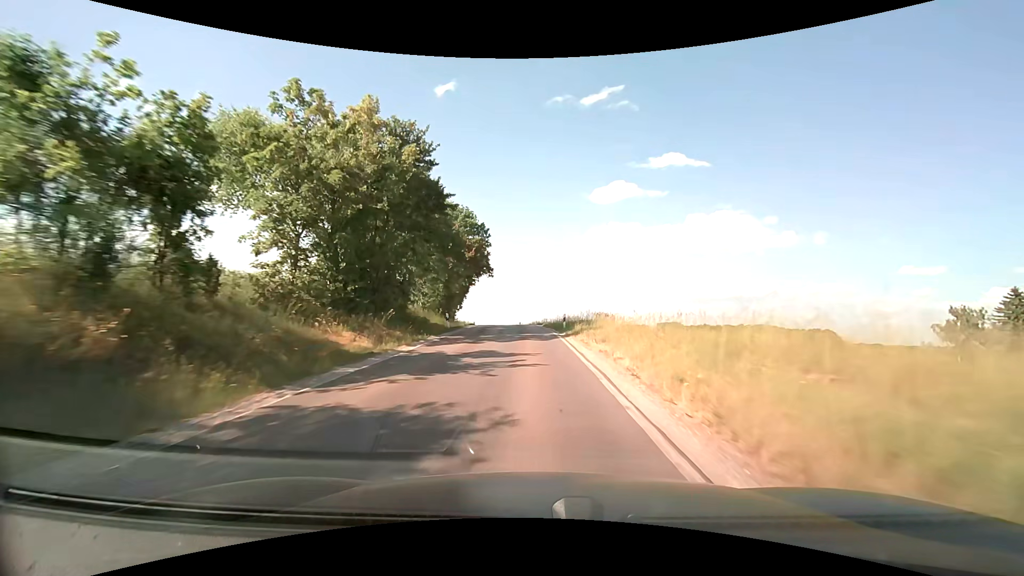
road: secondary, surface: asphalt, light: Day
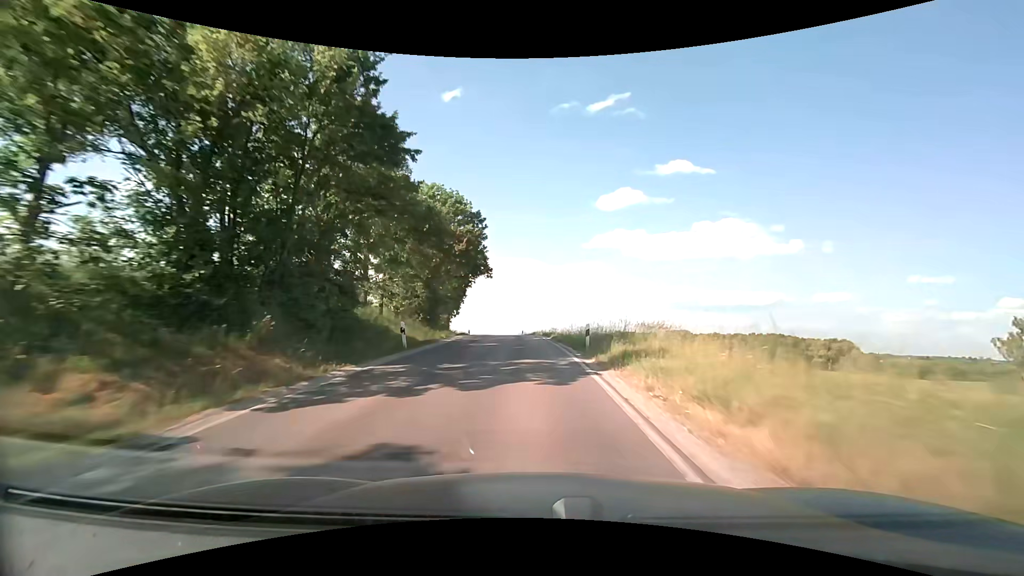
(-0.1, +10.4) m; -1°
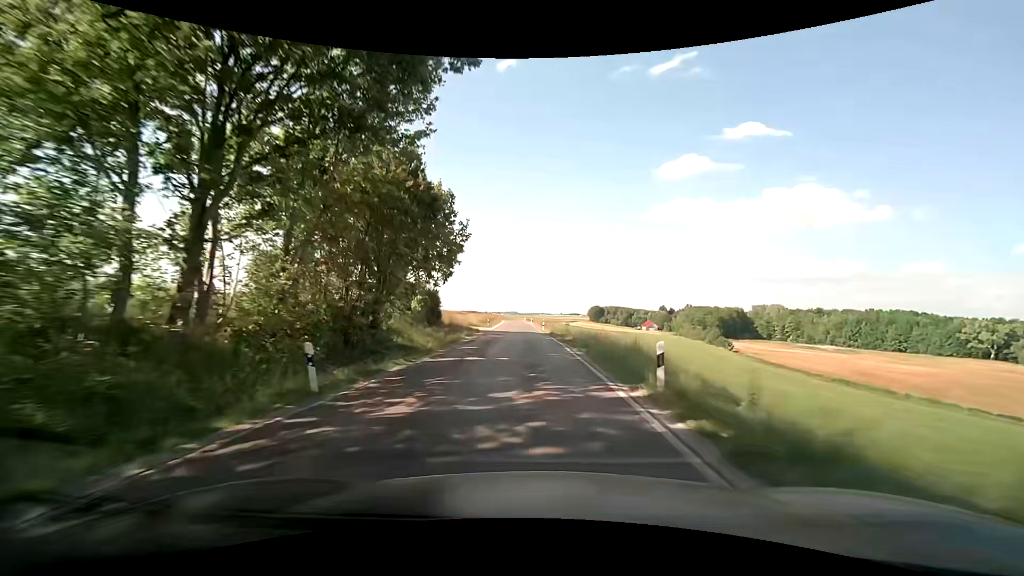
(-2.7, +52.7) m; -7°
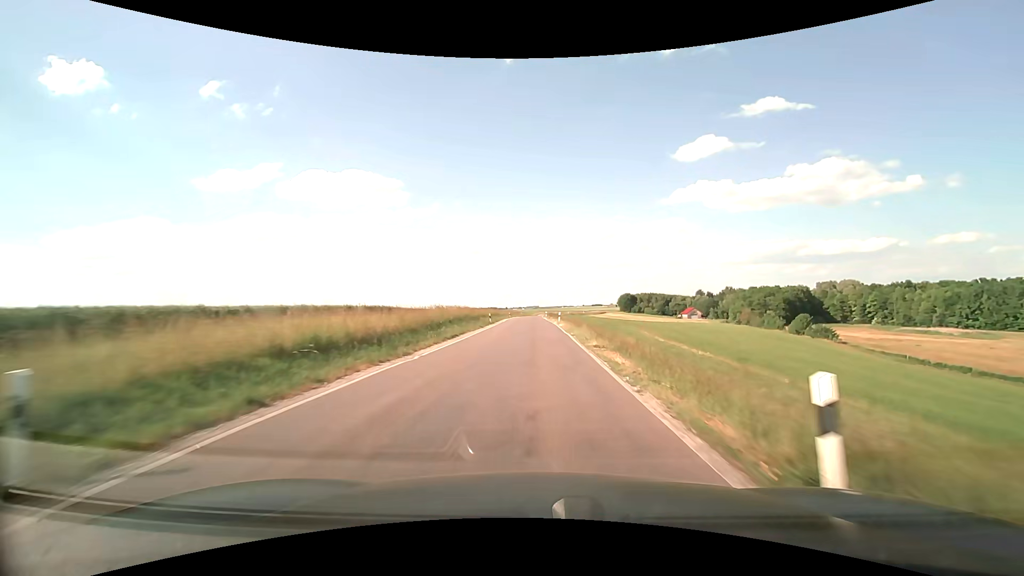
(-1.0, +57.2) m; -2°
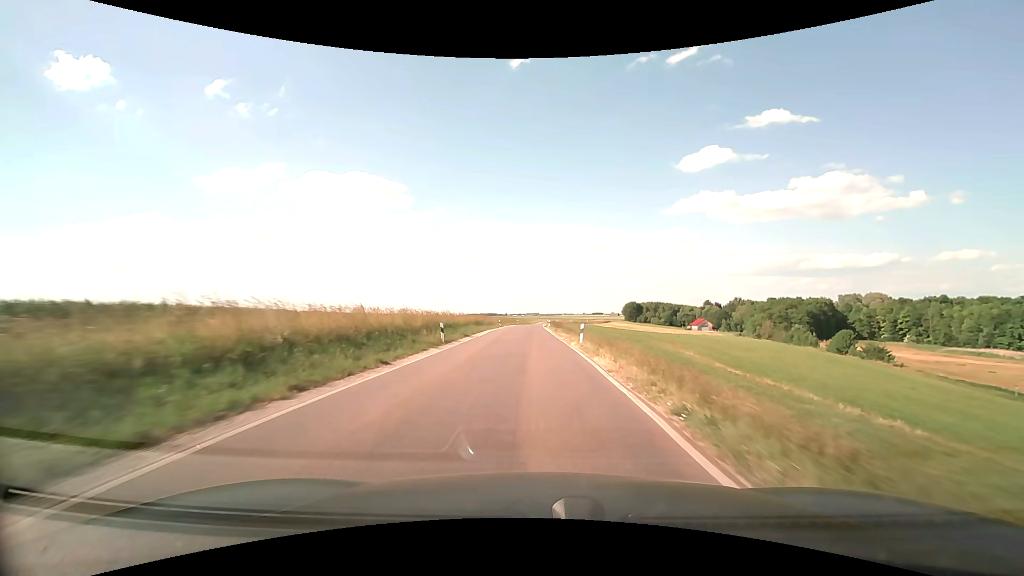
(0.0, +24.3) m; 0°
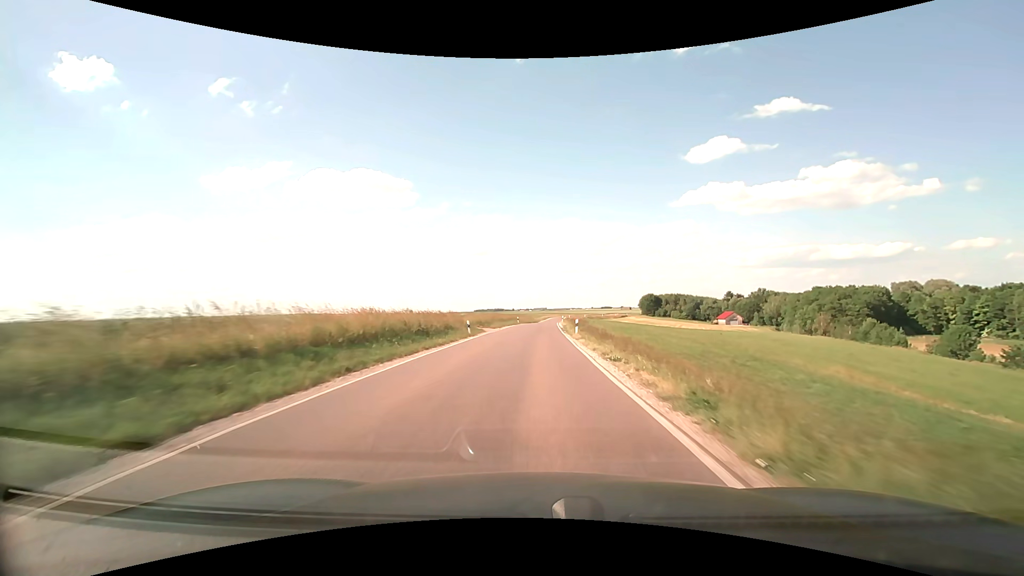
(-0.1, +37.6) m; 0°
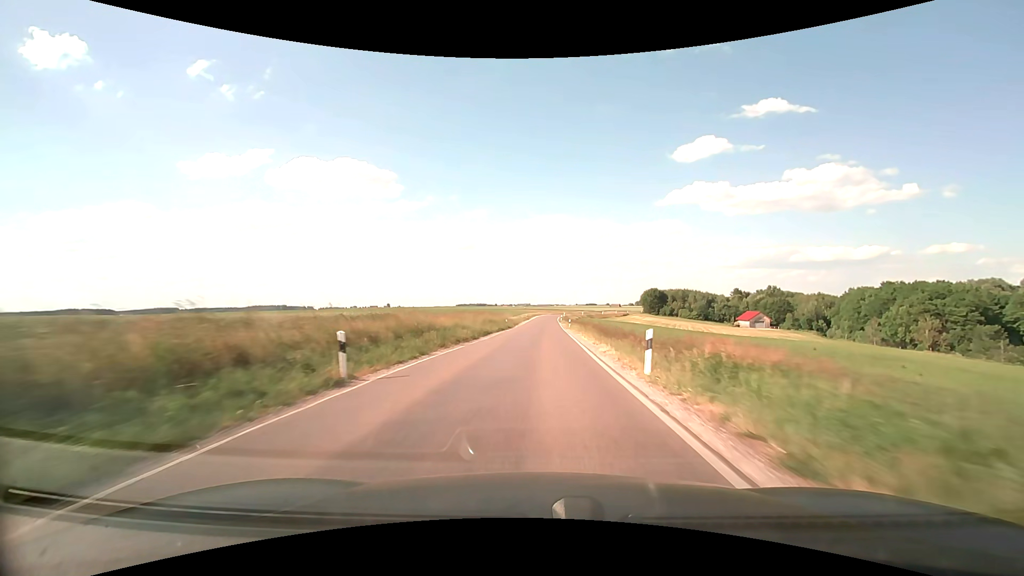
(+0.7, +64.6) m; +2°
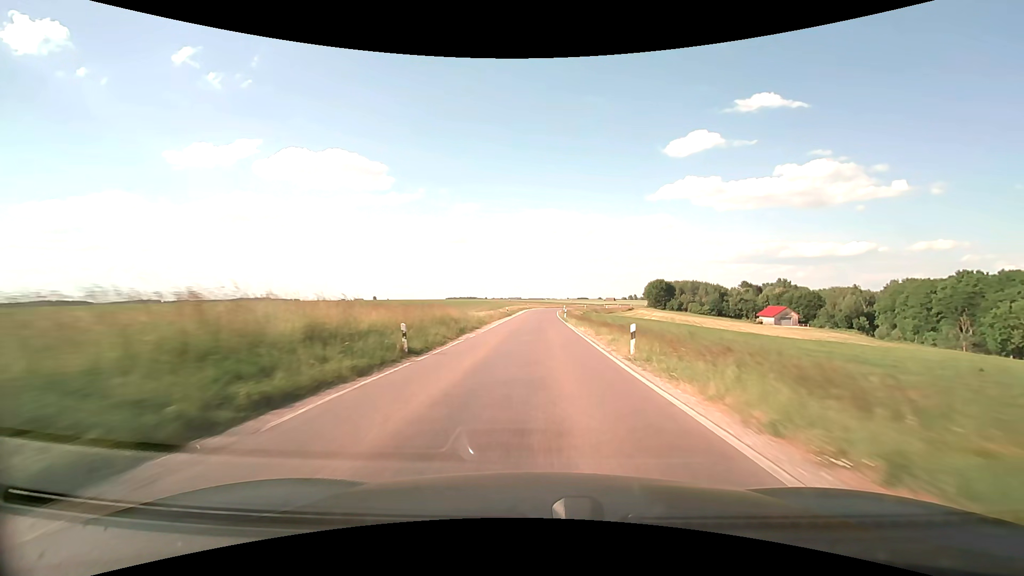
(+0.2, +39.8) m; +1°
(0, +10) (0, +20) (0, +30) (0, +40) (0, +50) (+1, +60) (+1, +70) (+2, +80) (+2, +90) (+3, +100) m
